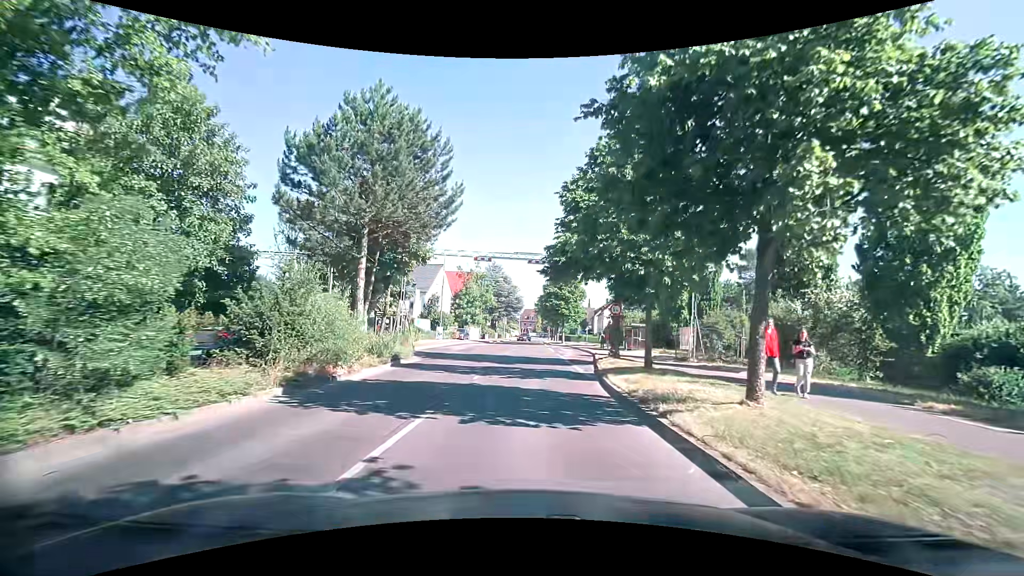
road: tertiary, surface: asphalt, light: Day
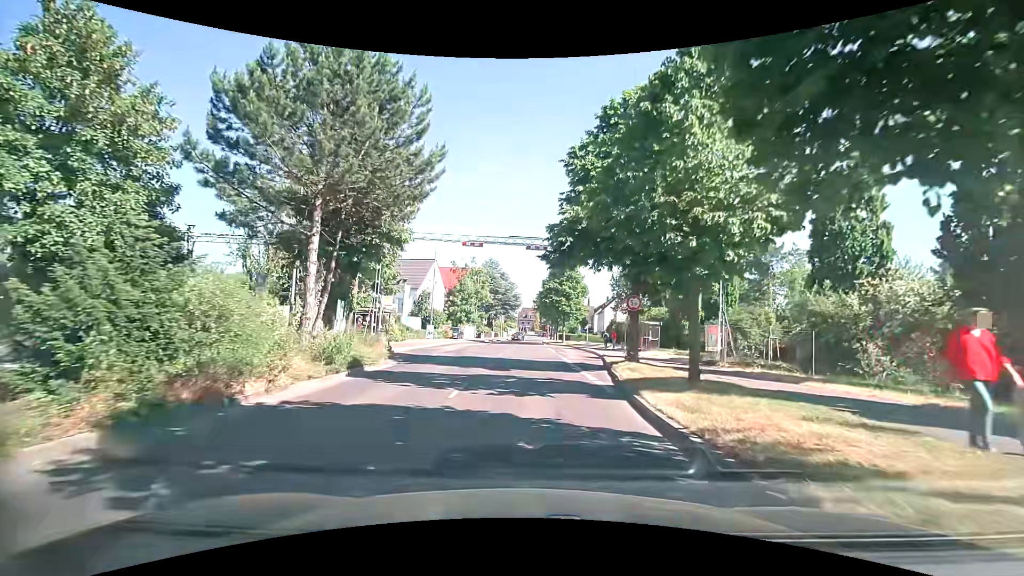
(+0.1, +4.6) m; +1°
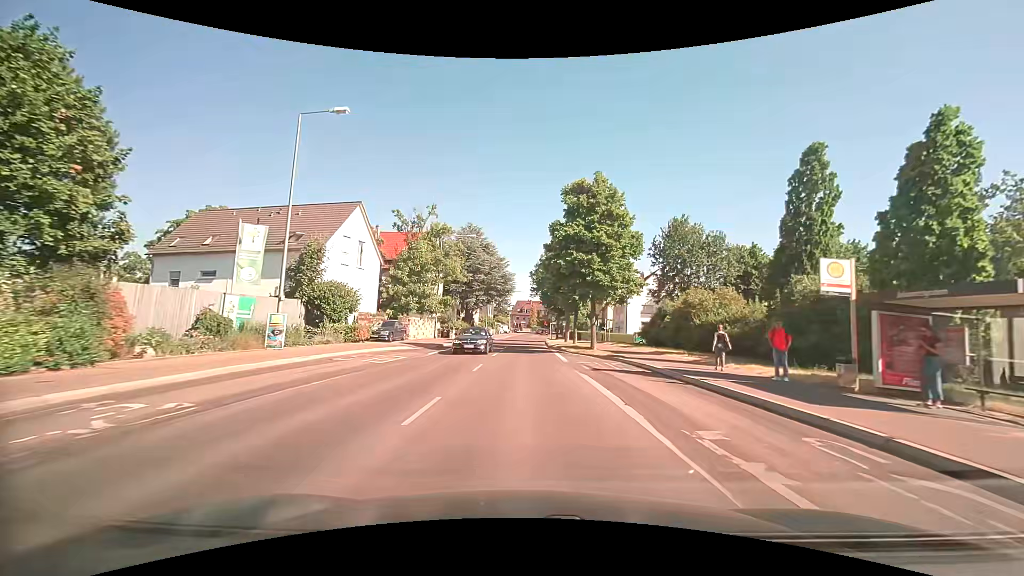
(+0.6, +31.2) m; +1°
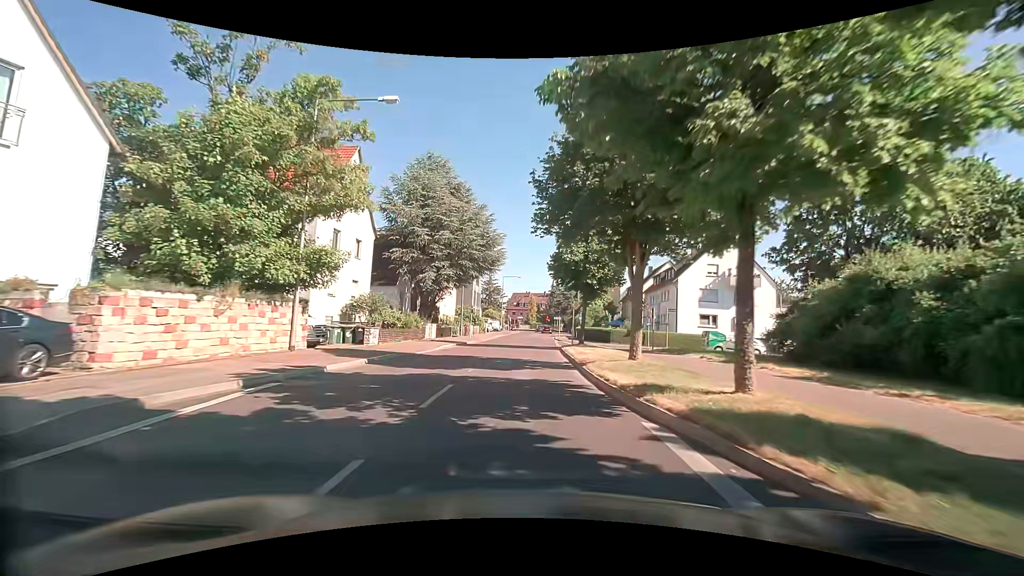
(0.0, +29.0) m; 0°
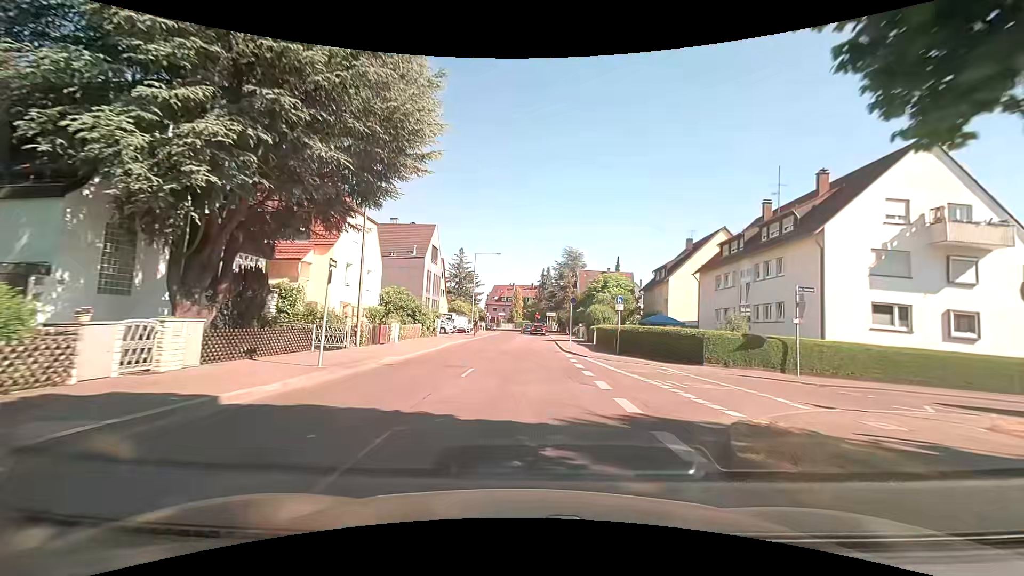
(+0.2, +29.0) m; +2°
